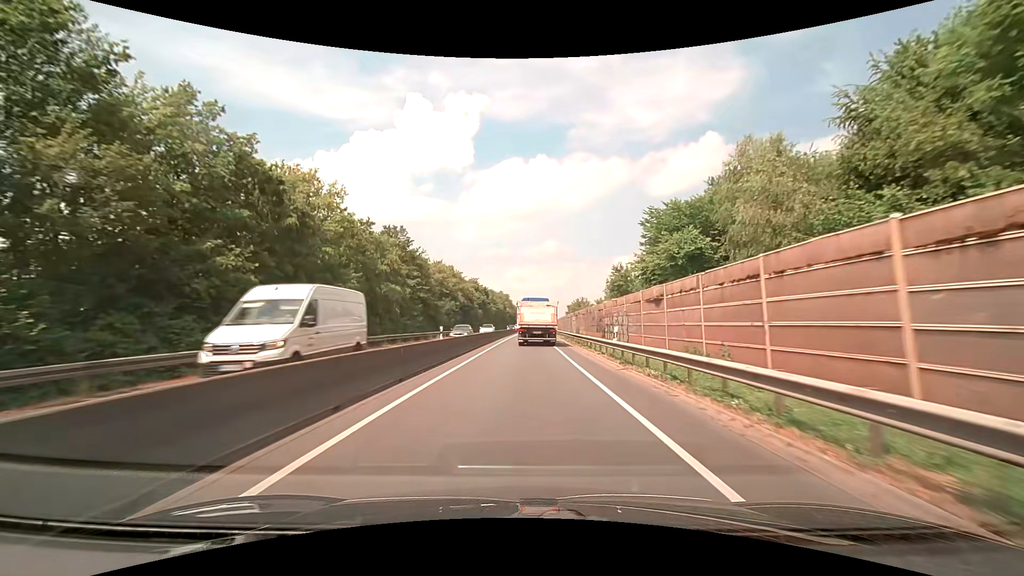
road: trunk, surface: asphalt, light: Day
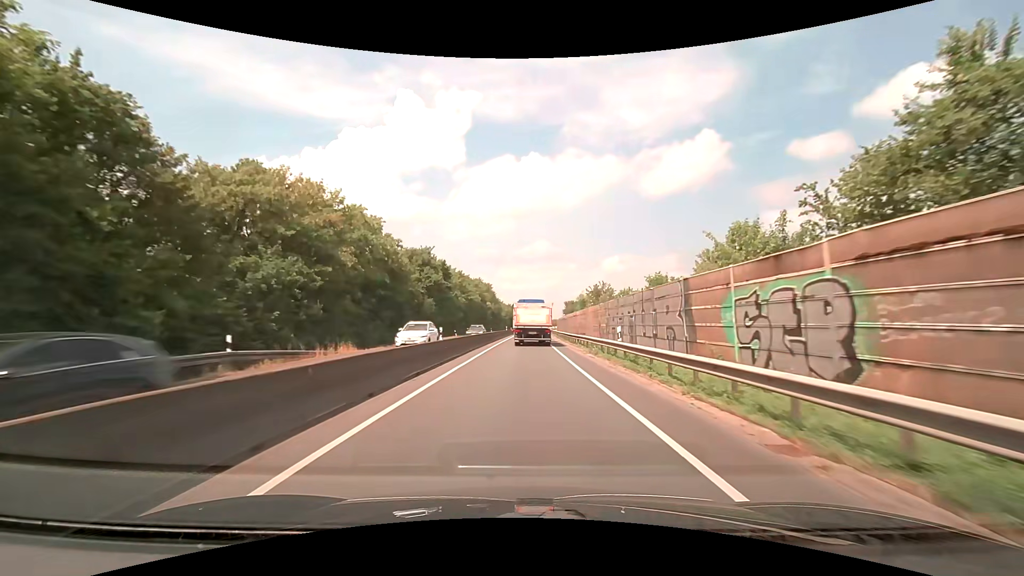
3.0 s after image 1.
(+0.8, +50.6) m; +2°
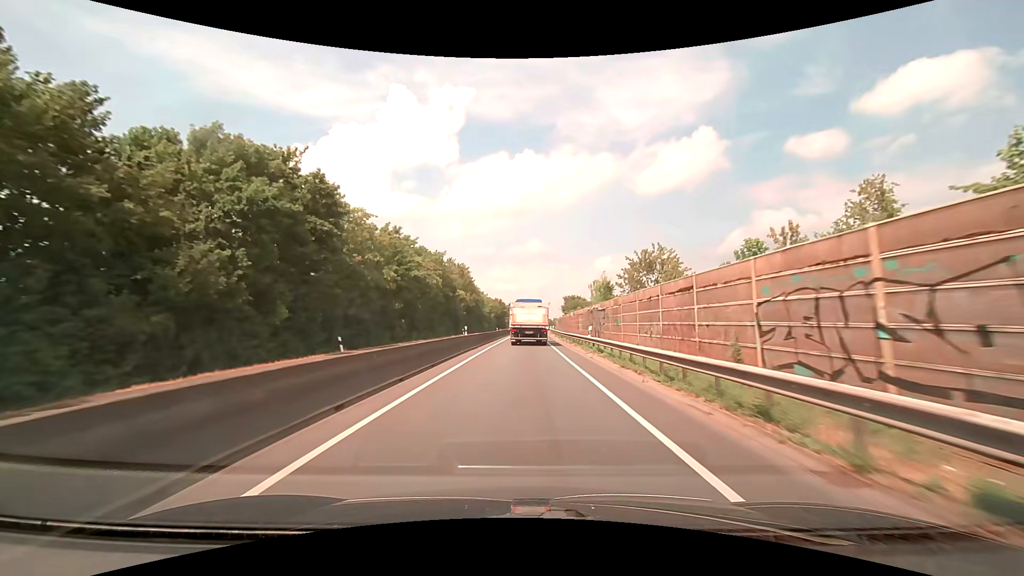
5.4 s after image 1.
(+0.3, +41.7) m; +1°
(0, +10) (0, +20) (0, +30) (0, +40) (0, +50) (+1, +60) (+1, +70) (+1, +80) (+1, +90) (+2, +100) m
